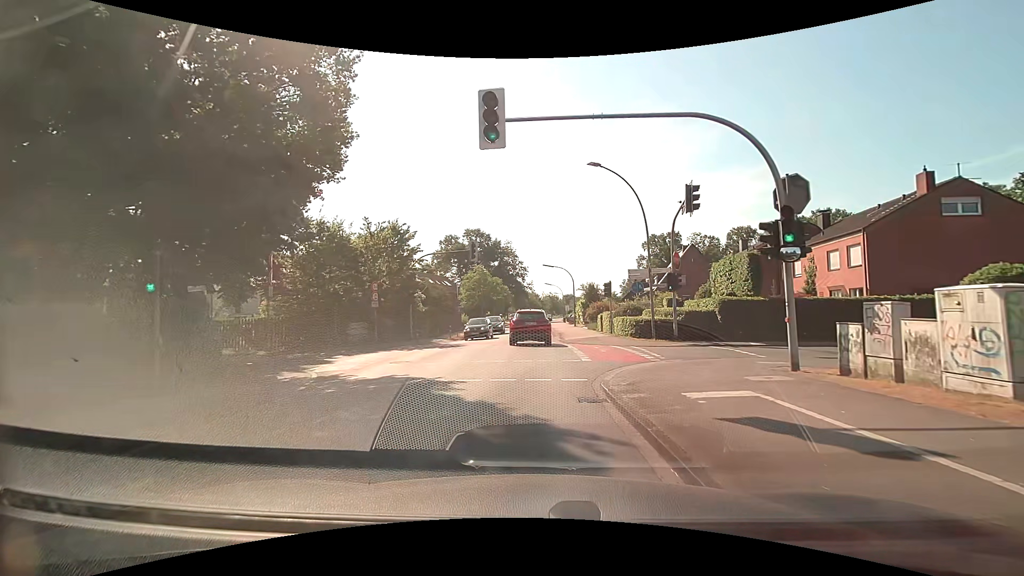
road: tertiary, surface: asphalt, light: Day
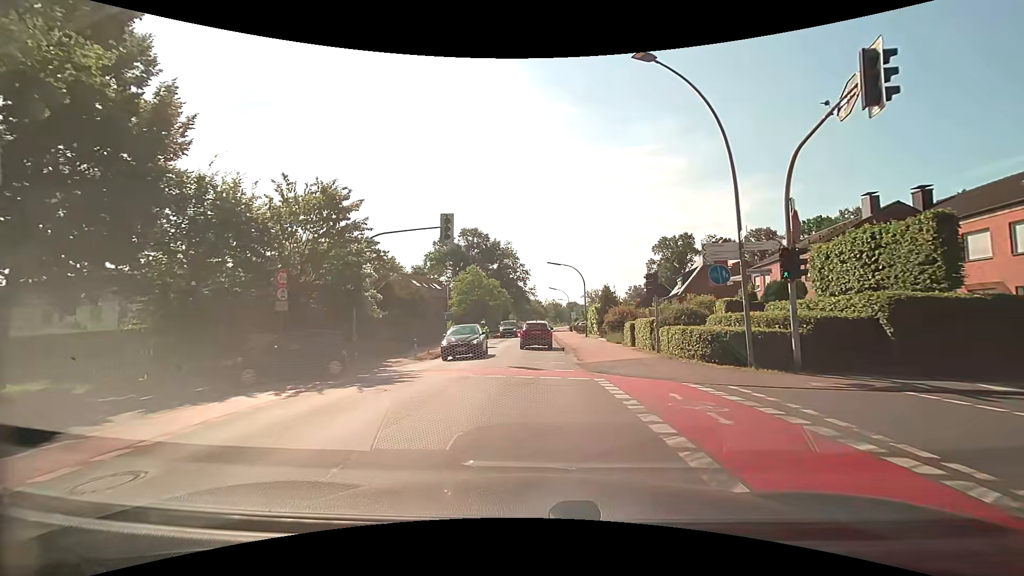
(+0.1, +11.1) m; 0°
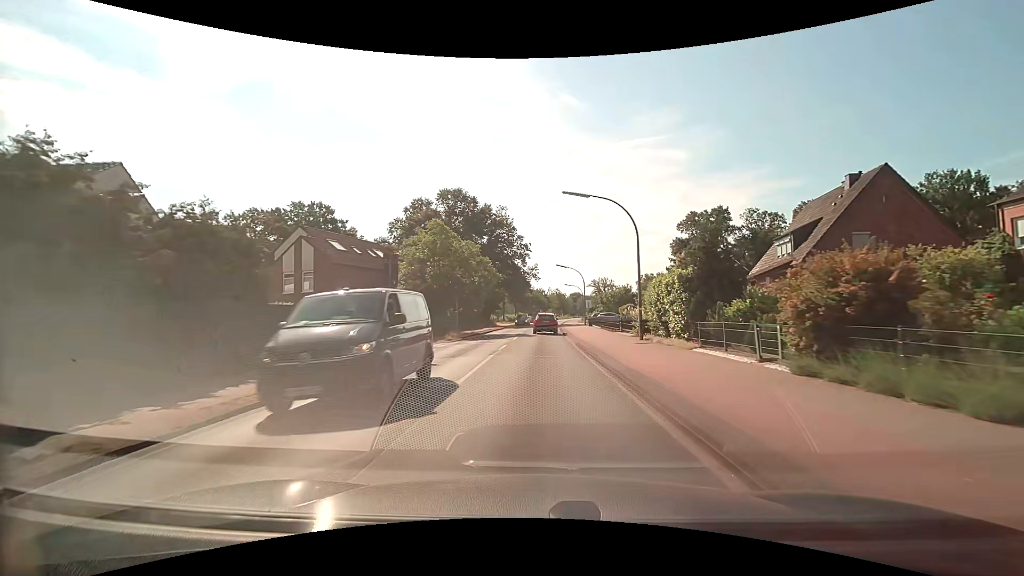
(-0.1, +26.5) m; 0°
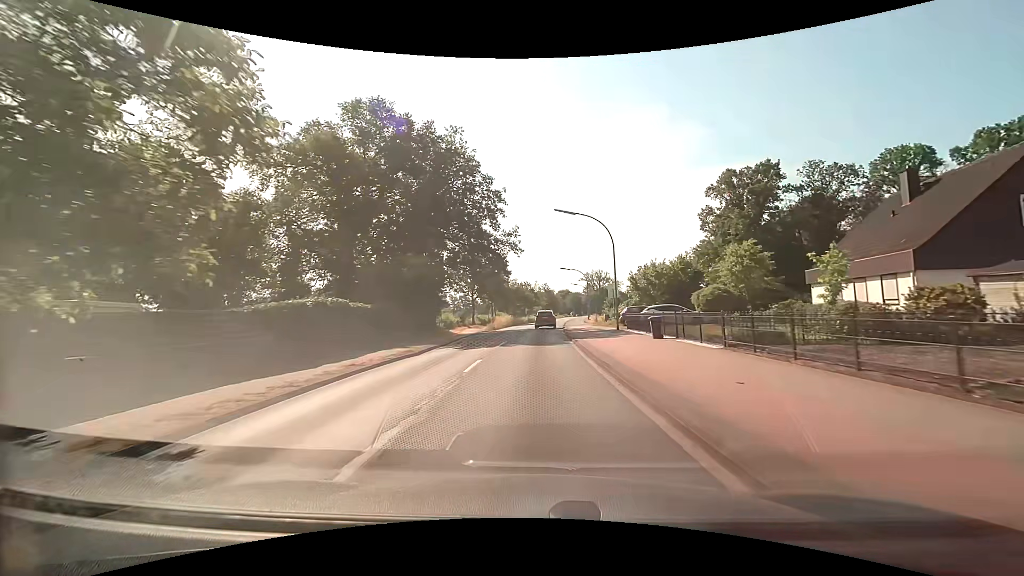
(+0.4, +35.2) m; +2°
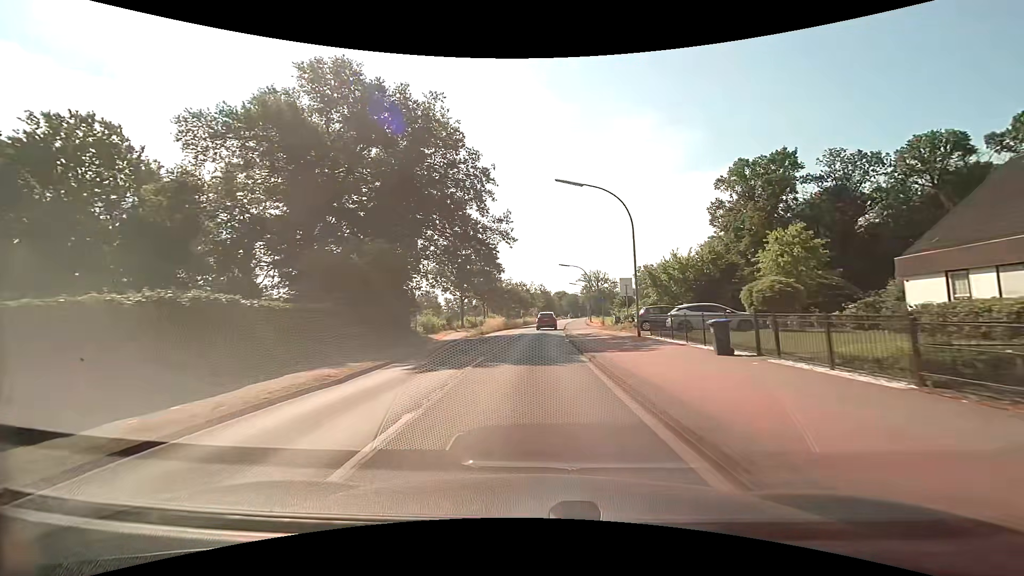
(0.0, +7.8) m; 0°
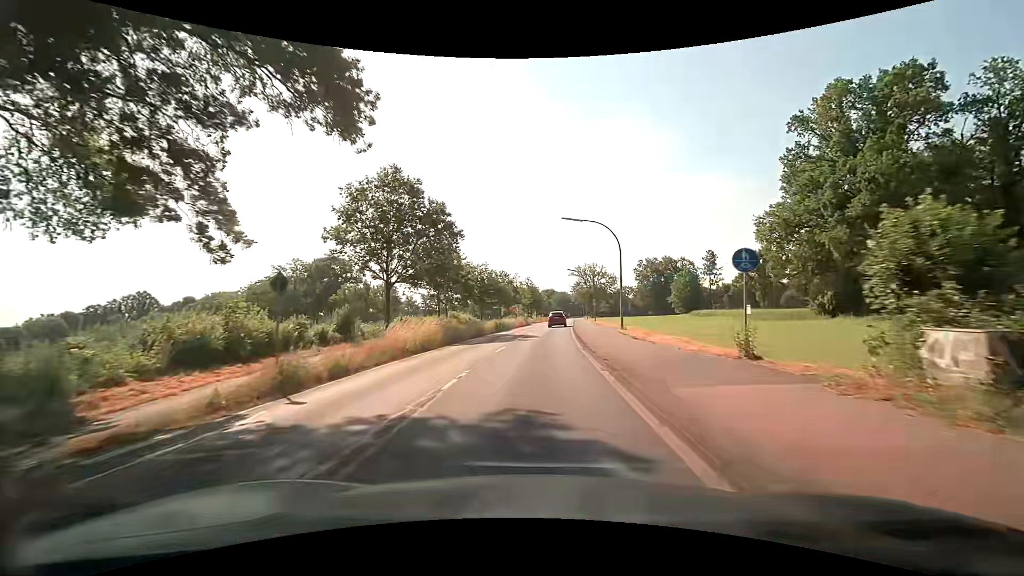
(+0.3, +31.1) m; +2°
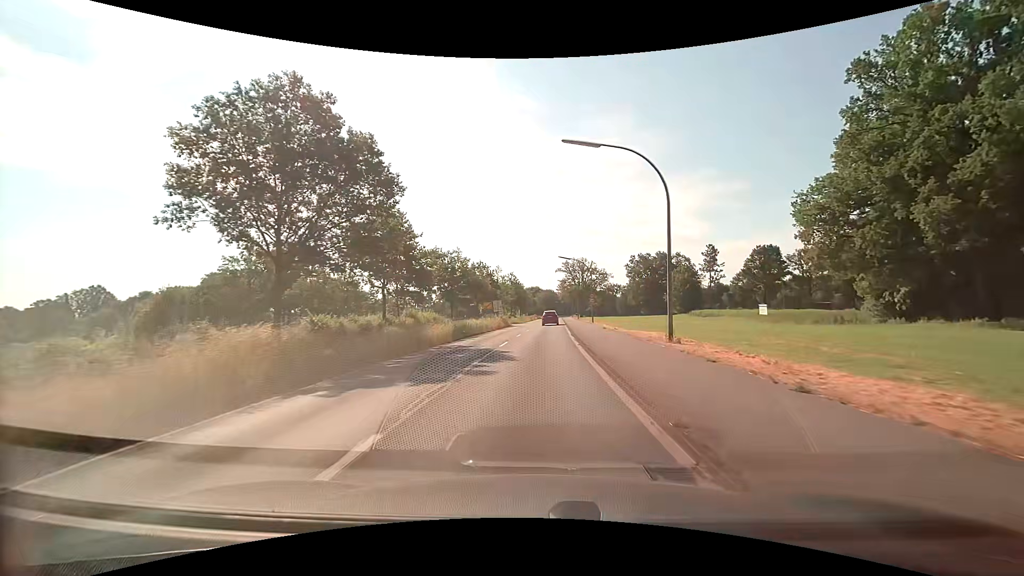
(+0.1, +15.3) m; +1°
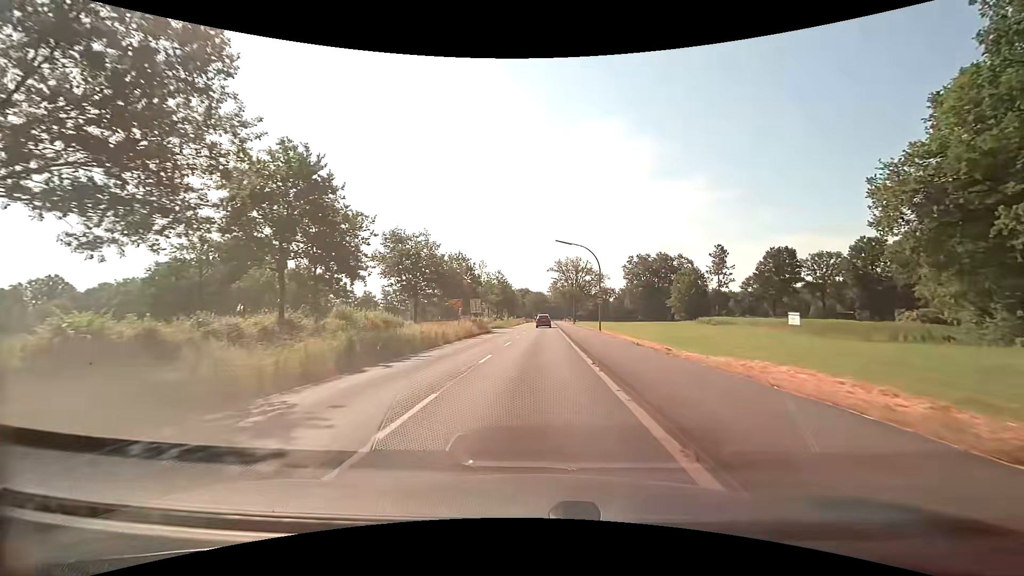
(+0.1, +15.1) m; +1°
(0, +10) (0, +20) (0, +30) (+1, +40) (+1, +50) (+1, +60) (+1, +70) (+2, +80) (+2, +90) (+2, +100) m
